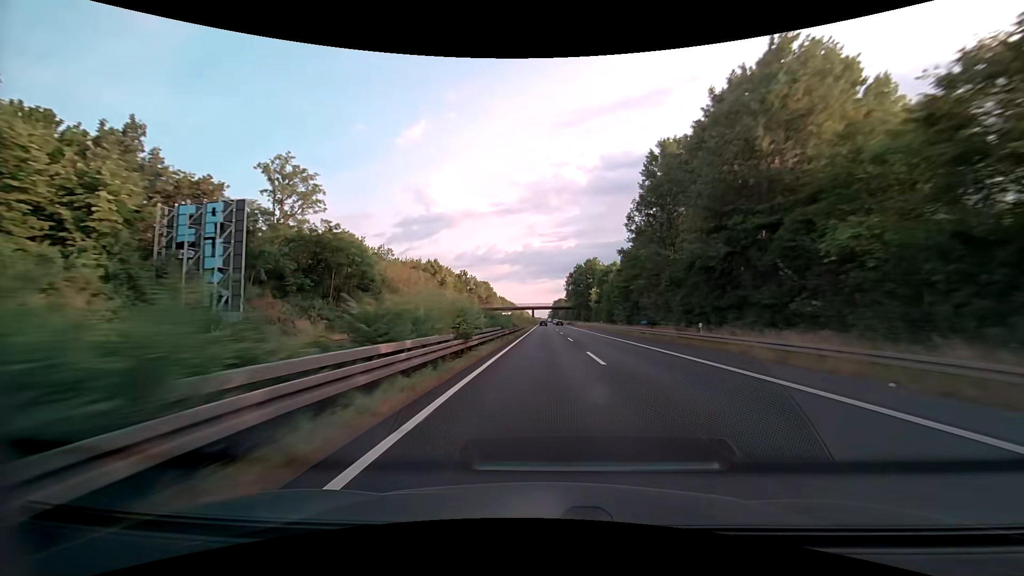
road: trunk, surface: asphalt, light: Day
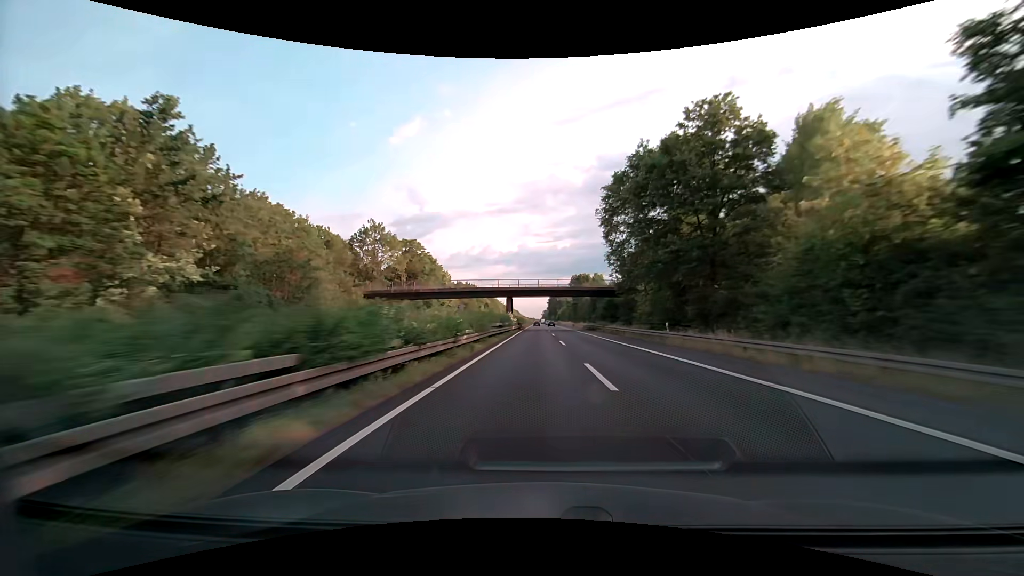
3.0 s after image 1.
(+0.4, +95.9) m; +1°
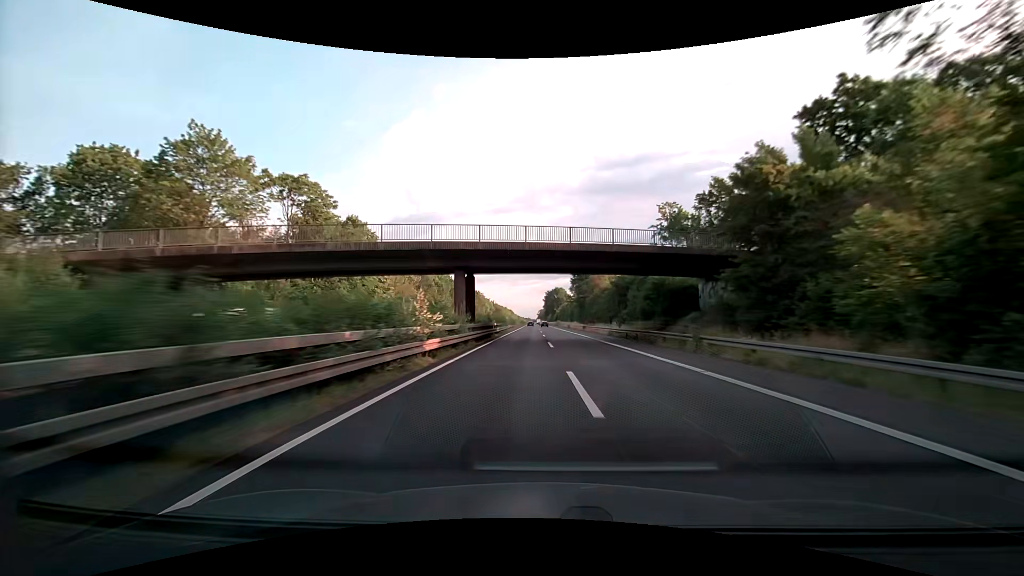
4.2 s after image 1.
(+0.2, +38.6) m; 0°
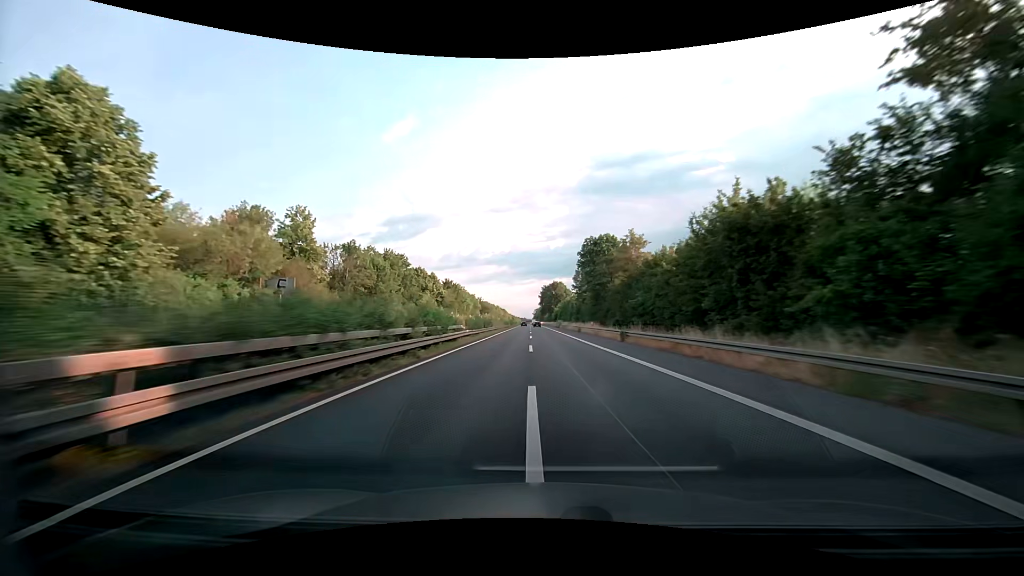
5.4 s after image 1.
(+0.2, +38.6) m; 0°
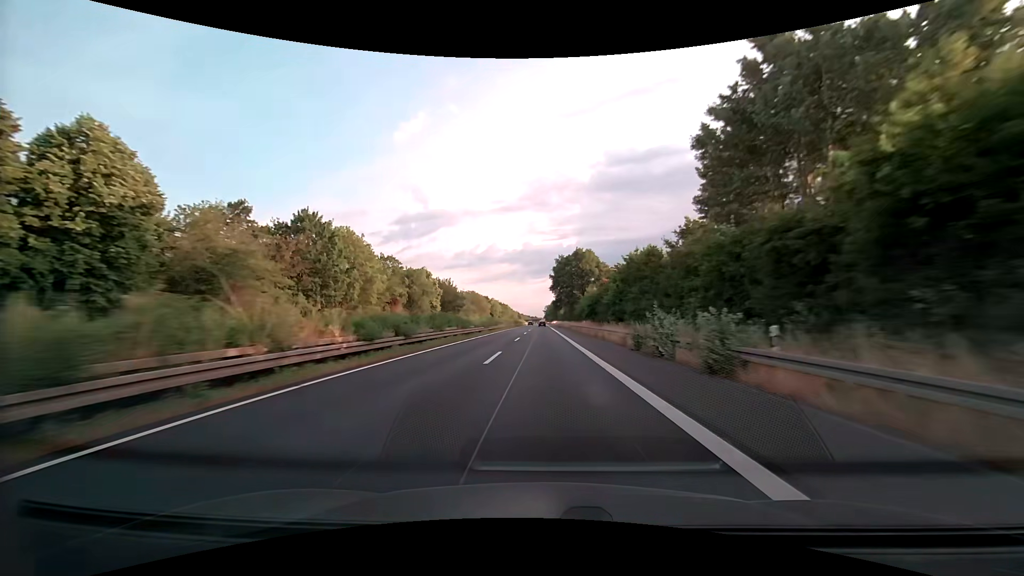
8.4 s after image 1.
(+0.7, +96.3) m; 0°
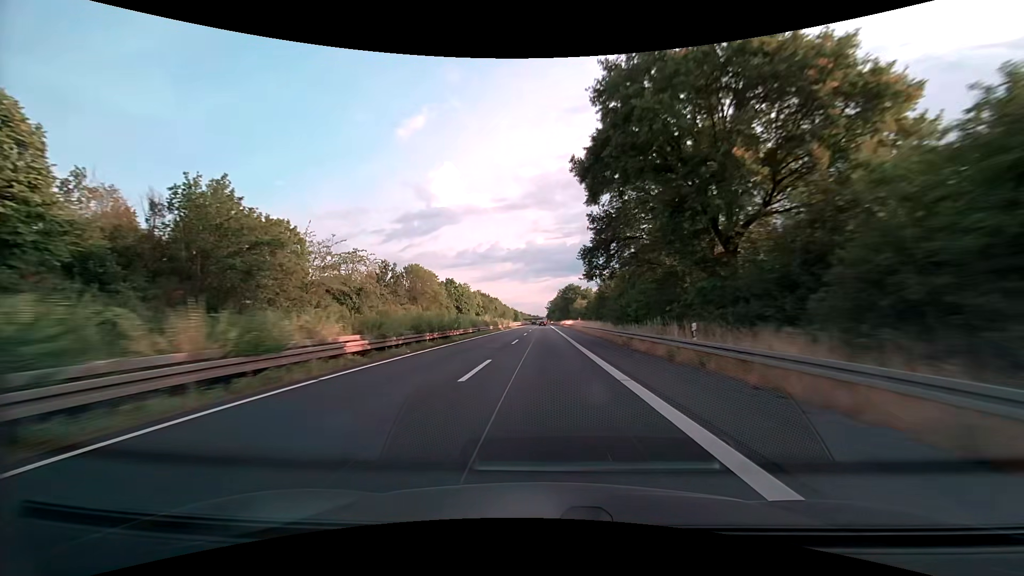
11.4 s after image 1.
(-0.5, +94.5) m; 0°
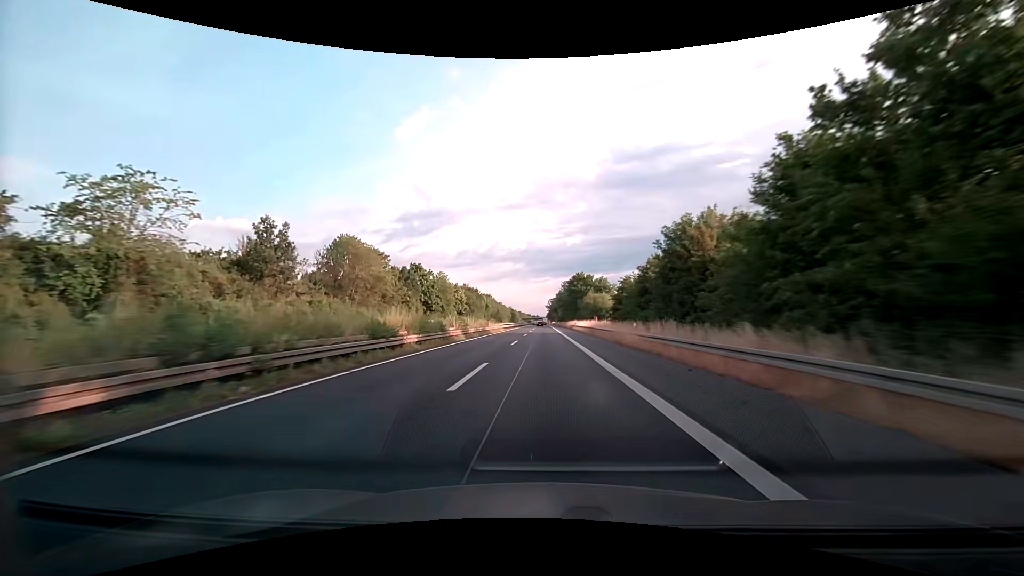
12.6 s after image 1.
(0.0, +37.3) m; 0°
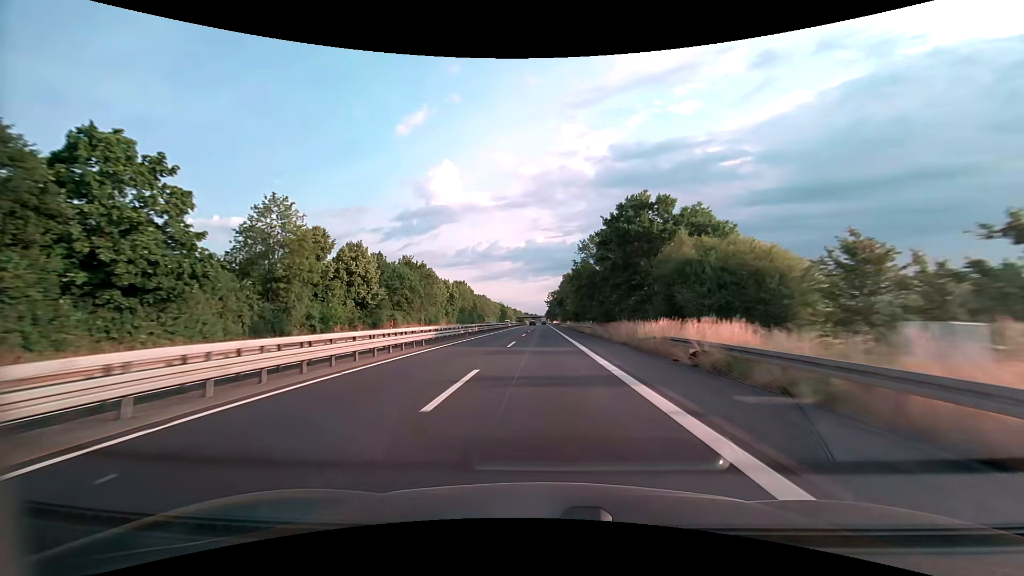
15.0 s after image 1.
(0.0, +74.1) m; 0°
(0, +10) (0, +20) (0, +30) (0, +40) (0, +50) (0, +60) (0, +70) (0, +80) (0, +90) (0, +100) m
